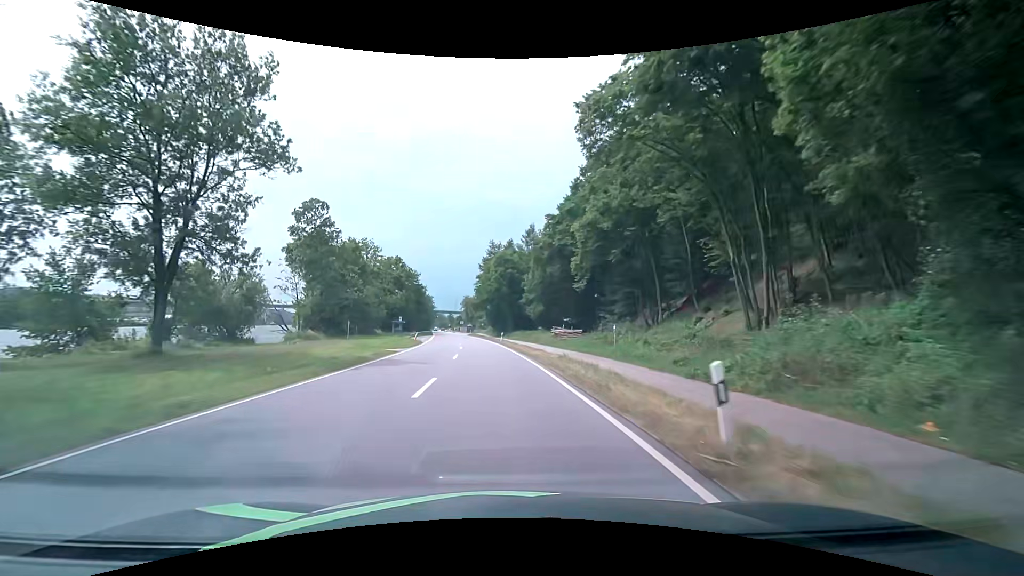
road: primary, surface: asphalt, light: Day
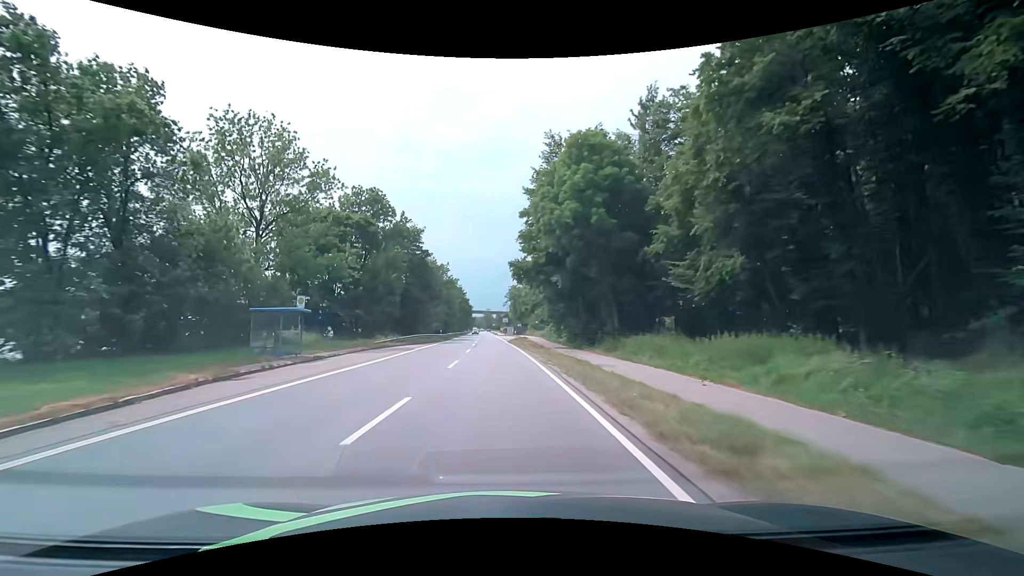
(-2.9, +53.1) m; -6°
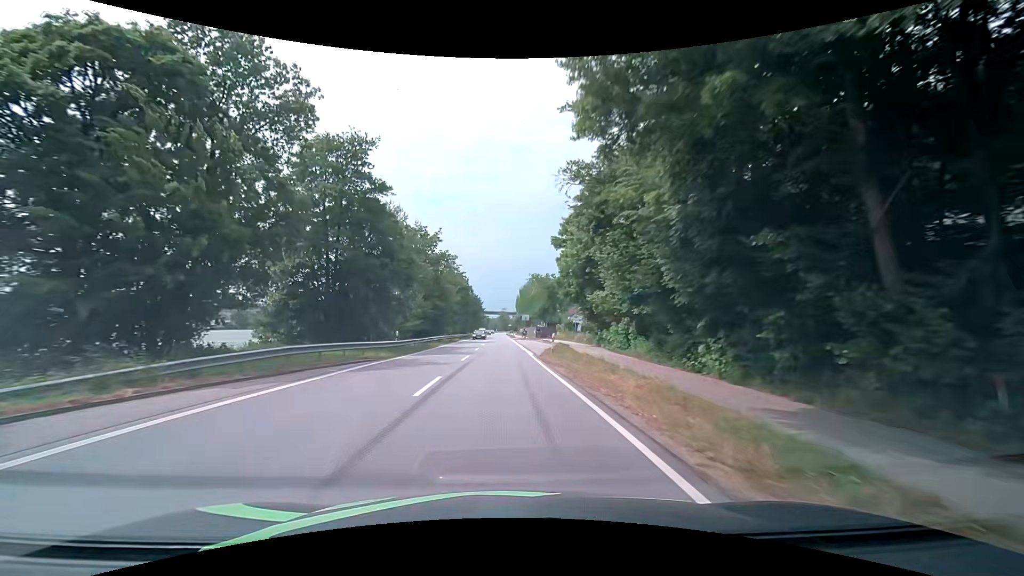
(-0.5, +31.8) m; -2°
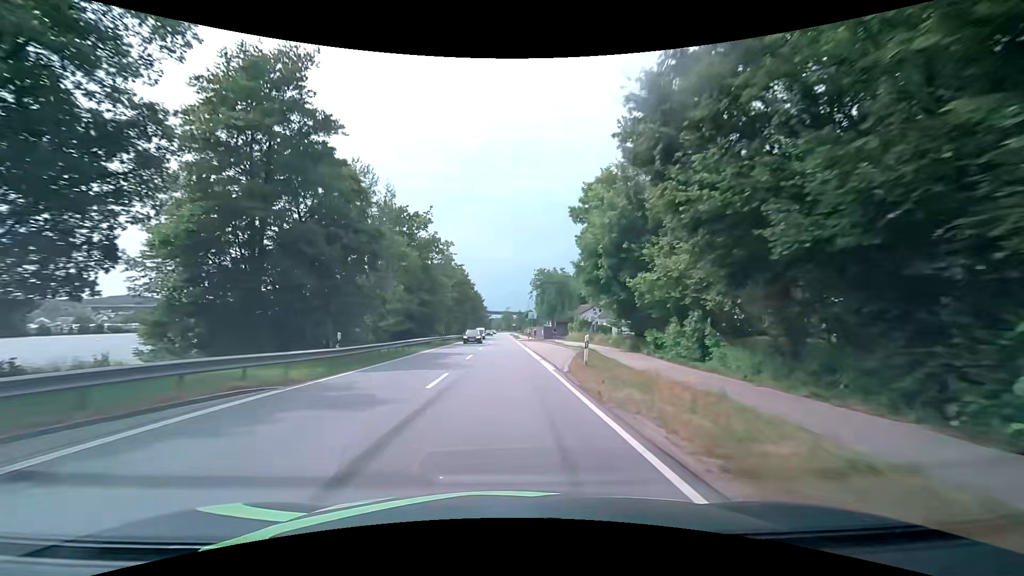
(0.0, +10.6) m; -1°
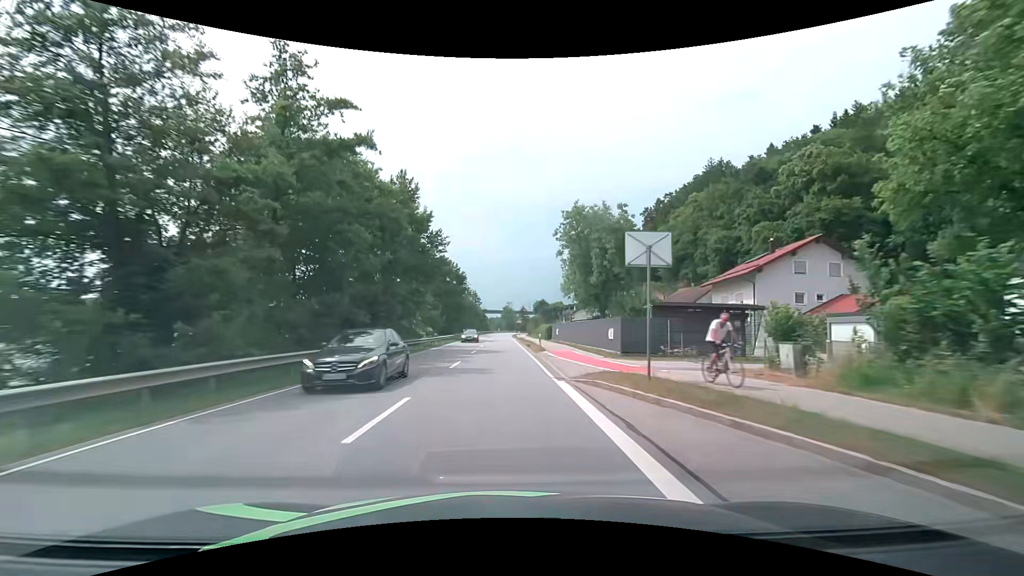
(+0.3, +53.5) m; 0°
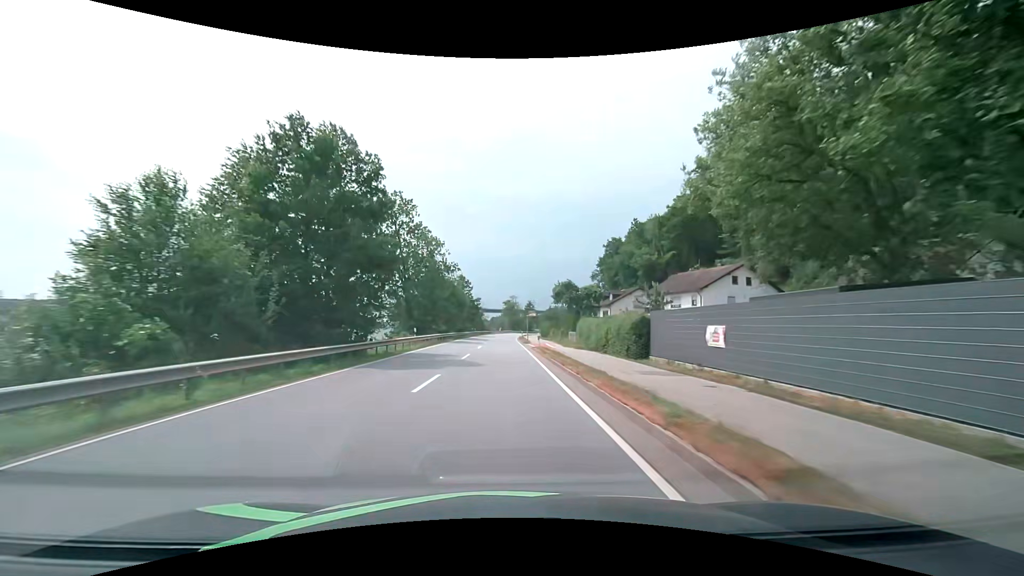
(0.0, +43.2) m; 0°
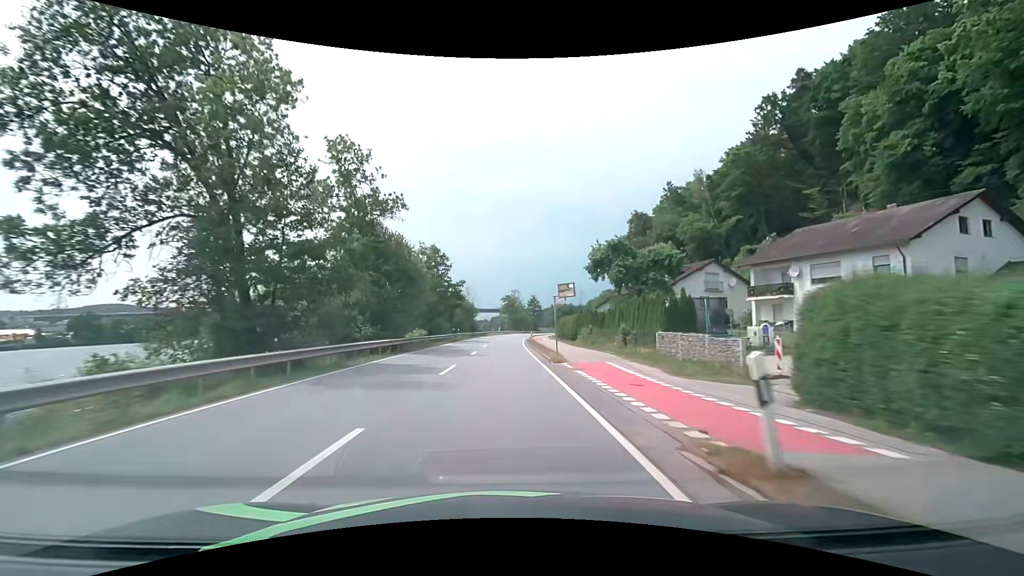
(+0.1, +31.9) m; 0°
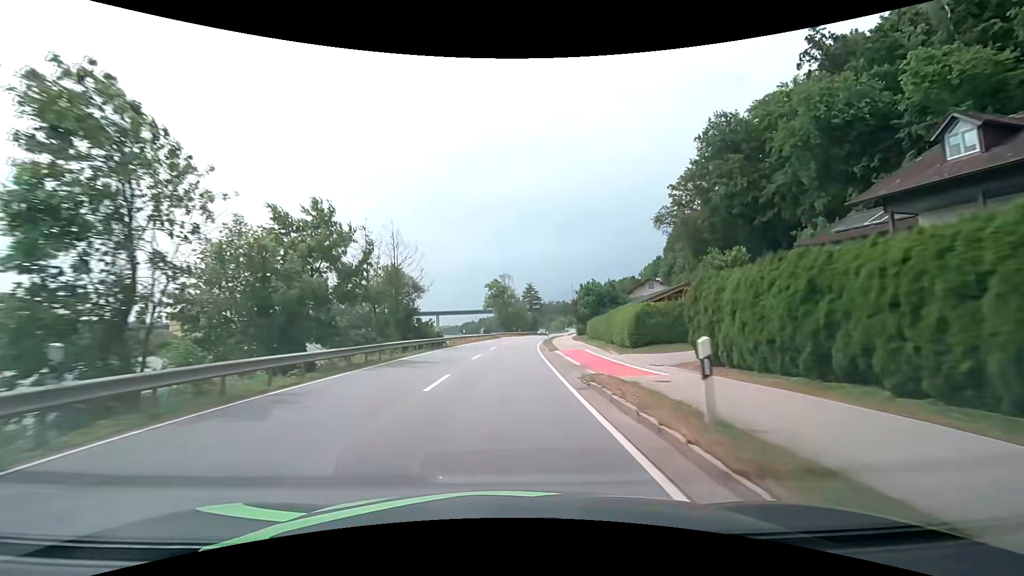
(+0.4, +51.5) m; +1°
(0, +10) (0, +20) (+1, +30) (+1, +40) (+2, +50) (+3, +60) (+4, +70) (+5, +80) (+7, +90) (+9, +99) m
